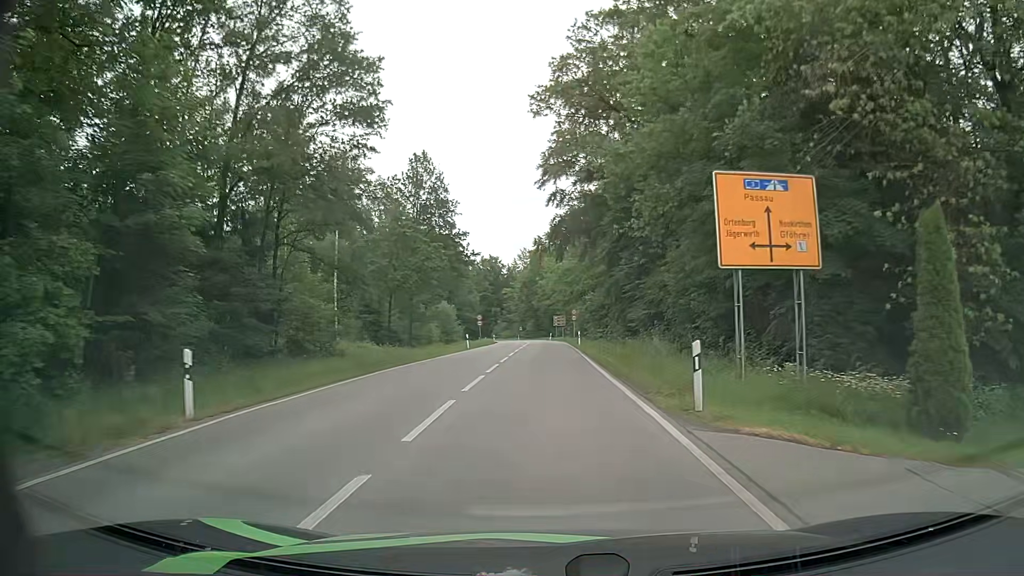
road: secondary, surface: asphalt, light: Day
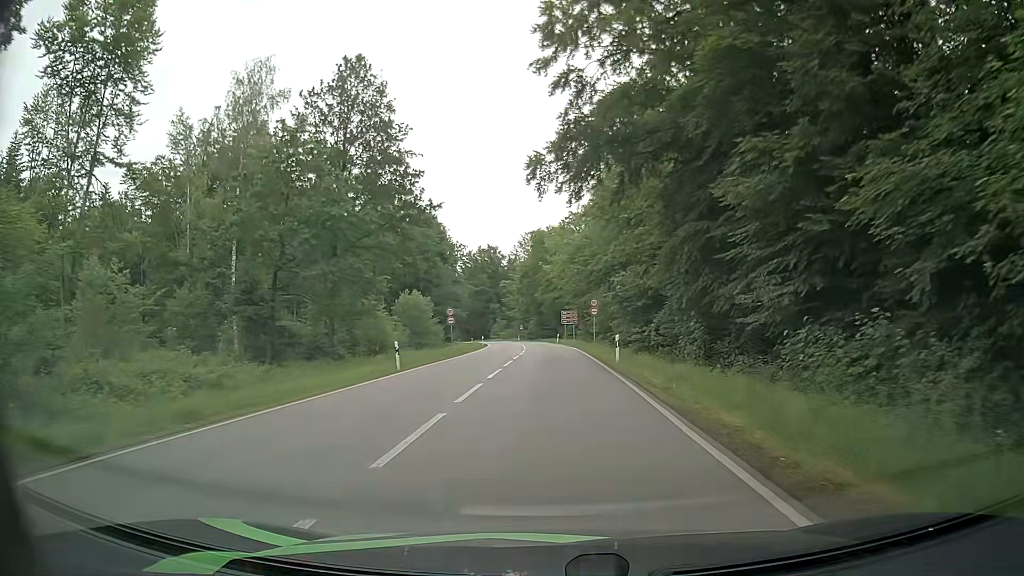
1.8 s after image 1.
(-0.2, +24.7) m; 0°
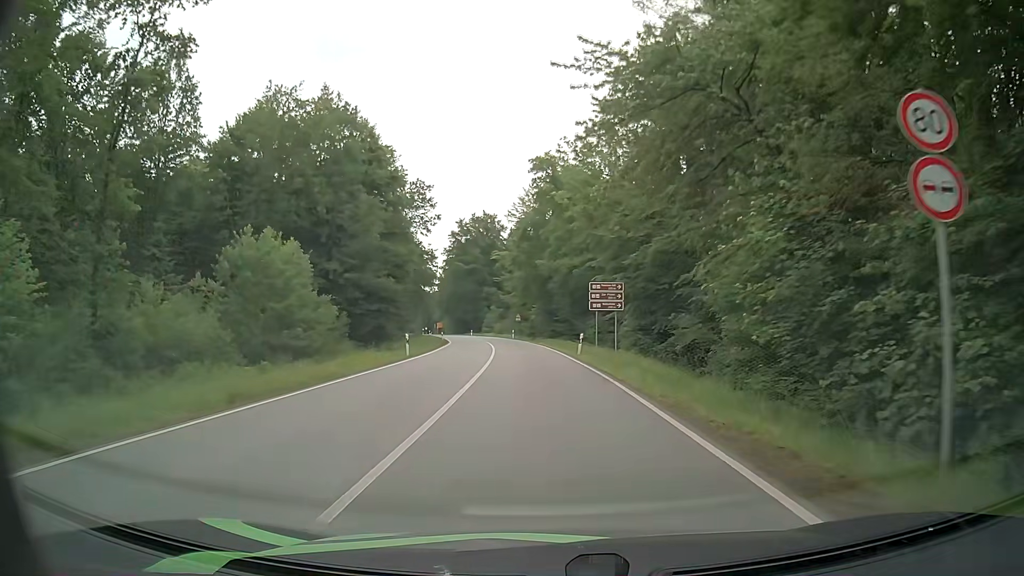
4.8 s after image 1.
(-0.7, +42.7) m; -2°
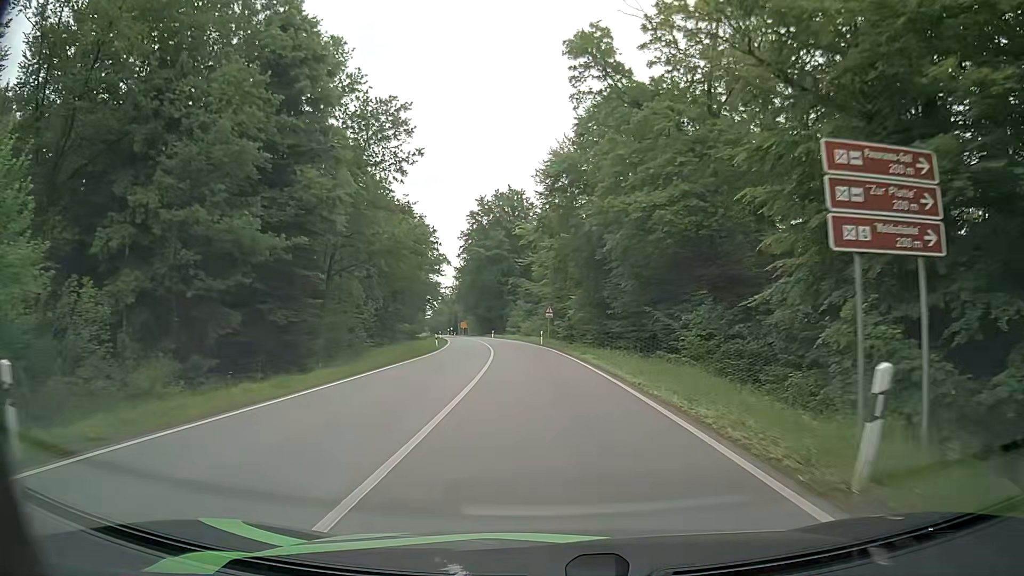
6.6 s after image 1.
(-0.6, +27.3) m; -3°
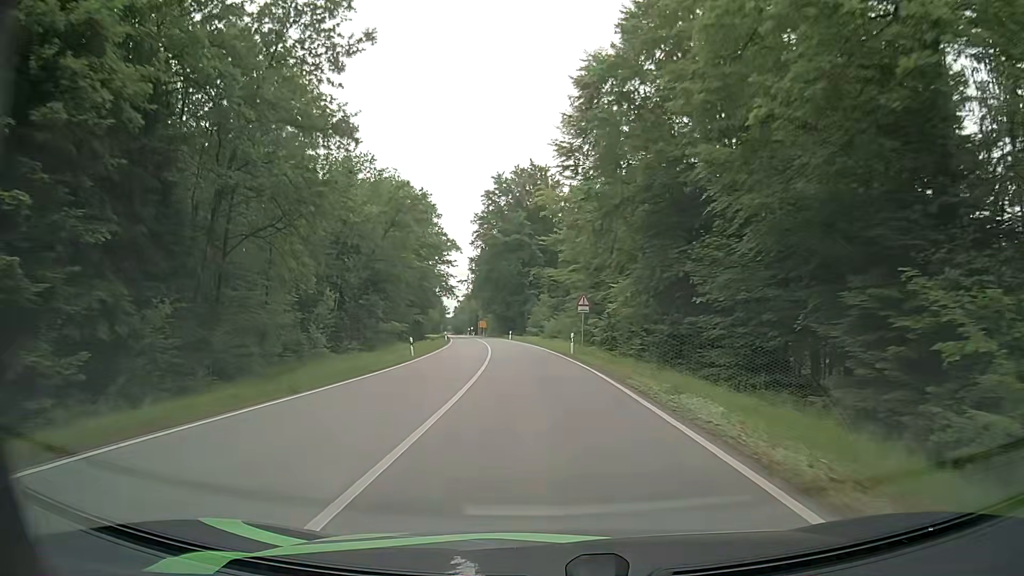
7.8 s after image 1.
(-0.1, +19.3) m; -2°
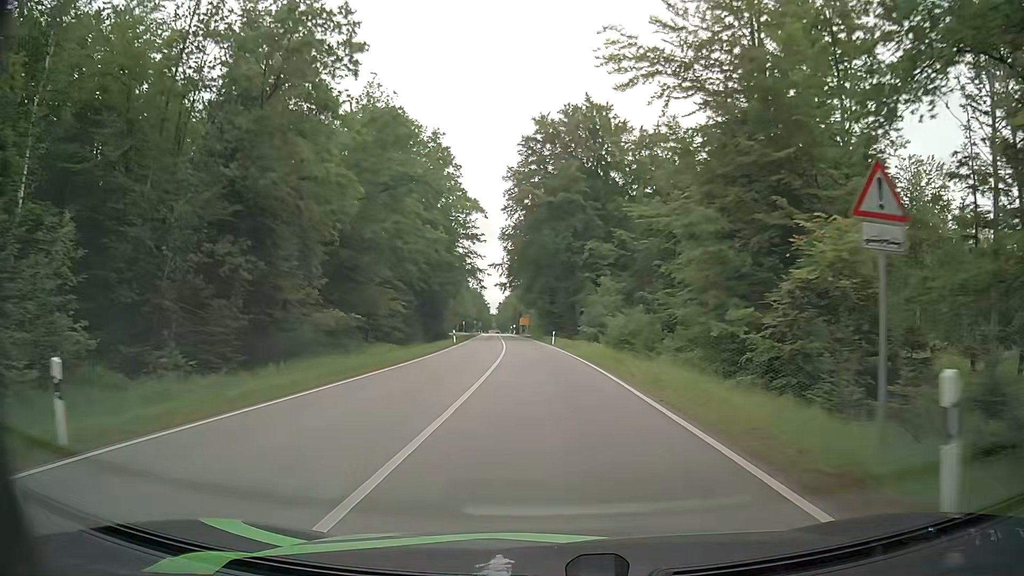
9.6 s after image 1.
(-1.1, +30.4) m; -4°
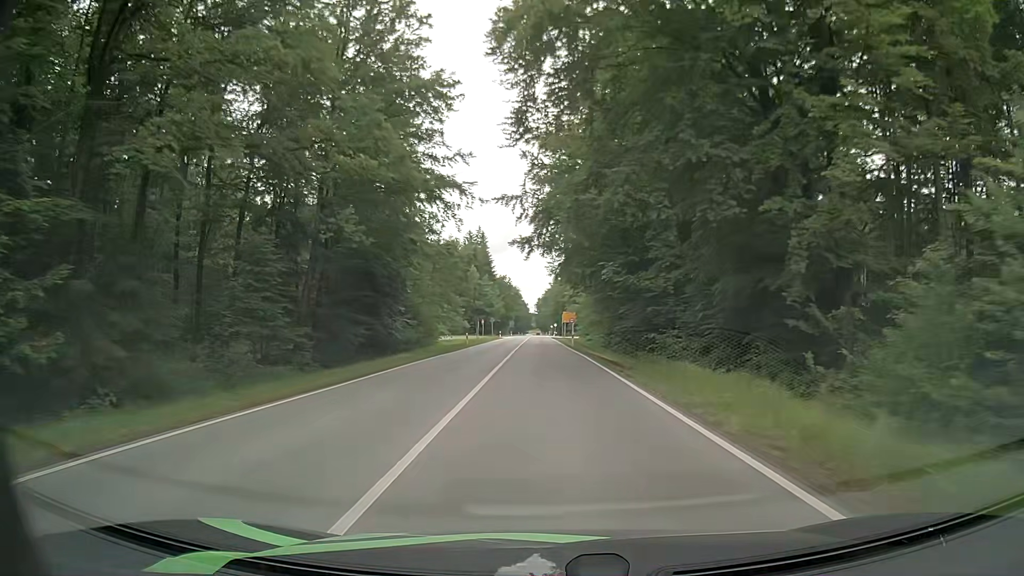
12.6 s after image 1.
(-2.0, +54.6) m; -4°
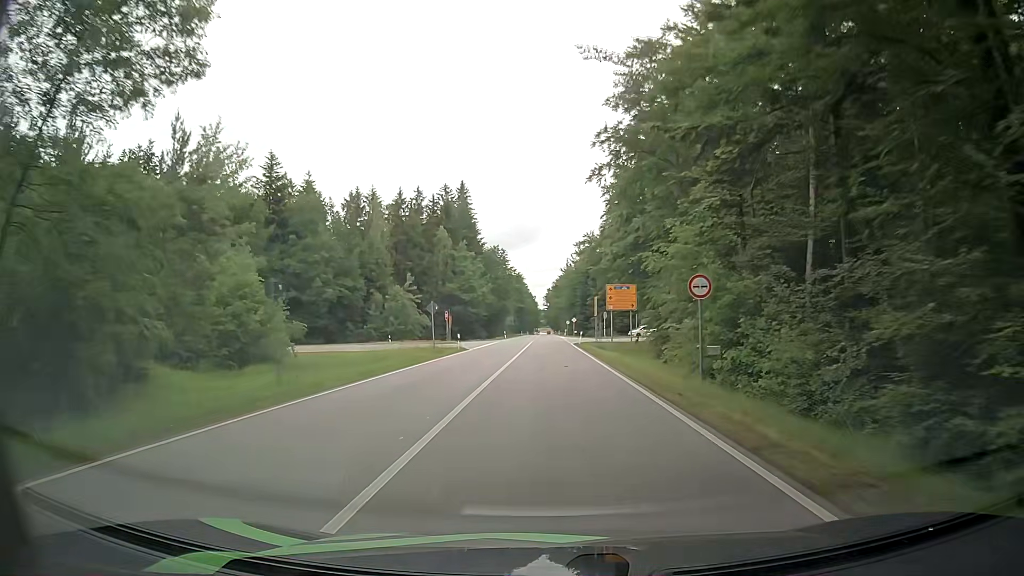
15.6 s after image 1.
(-0.2, +58.9) m; 0°
(0, +10) (0, +20) (0, +30) (0, +40) (0, +50) (0, +60) (-1, +70) (-1, +80) (-1, +90) (-1, +100) m
